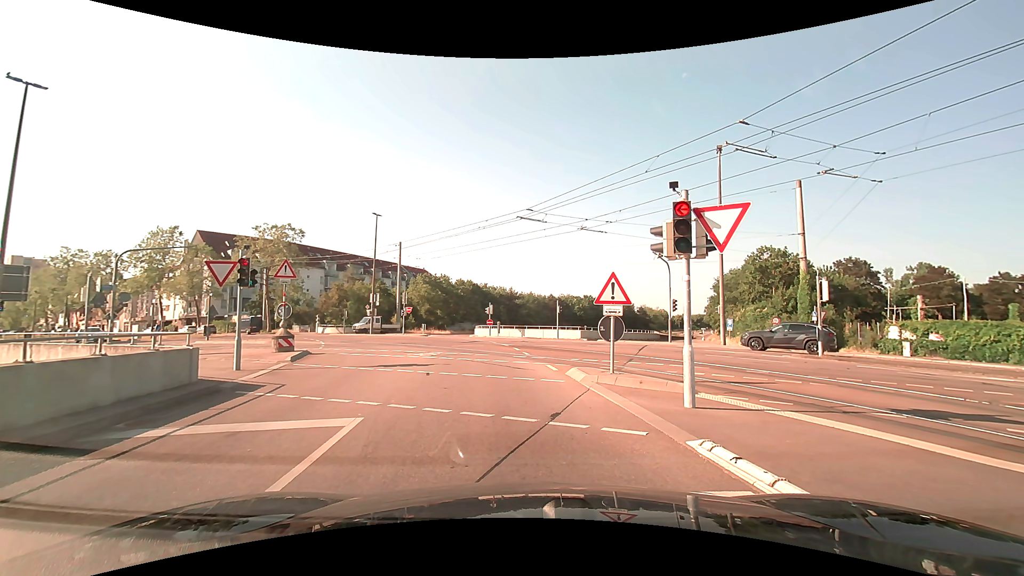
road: tertiary_link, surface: asphalt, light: Day
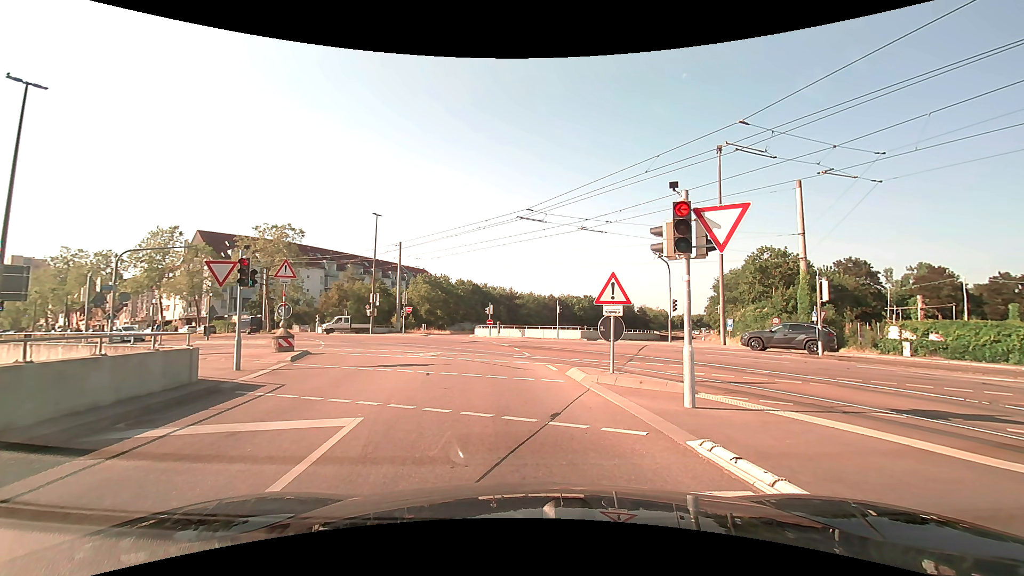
(0.0, 0.0) m; 0°
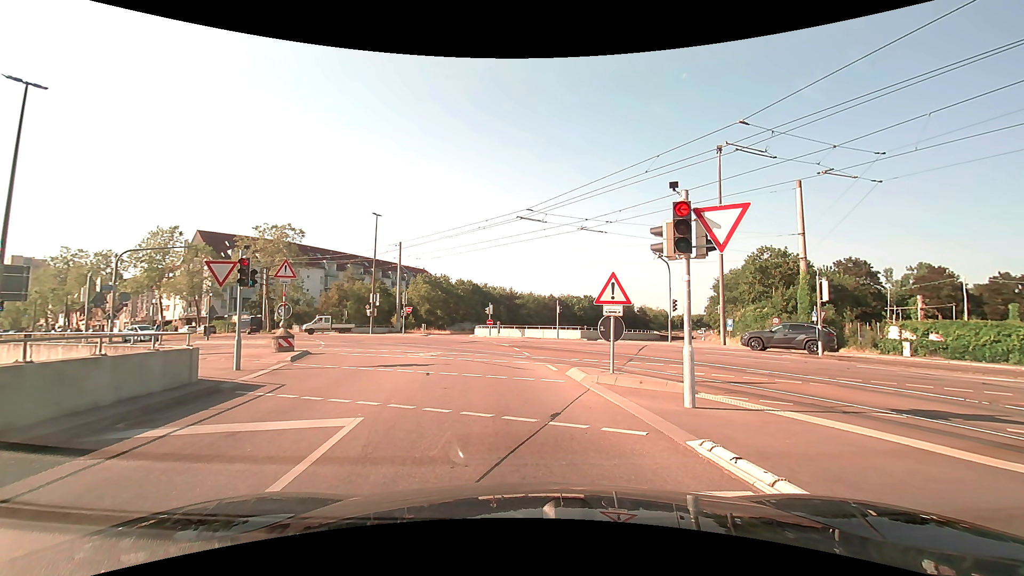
(0.0, 0.0) m; 0°
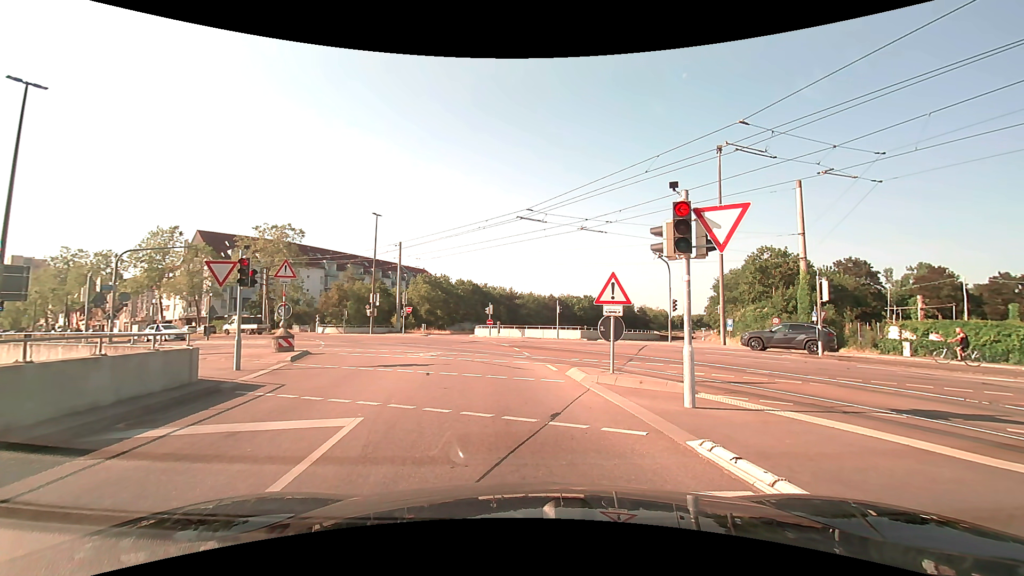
(0.0, 0.0) m; 0°
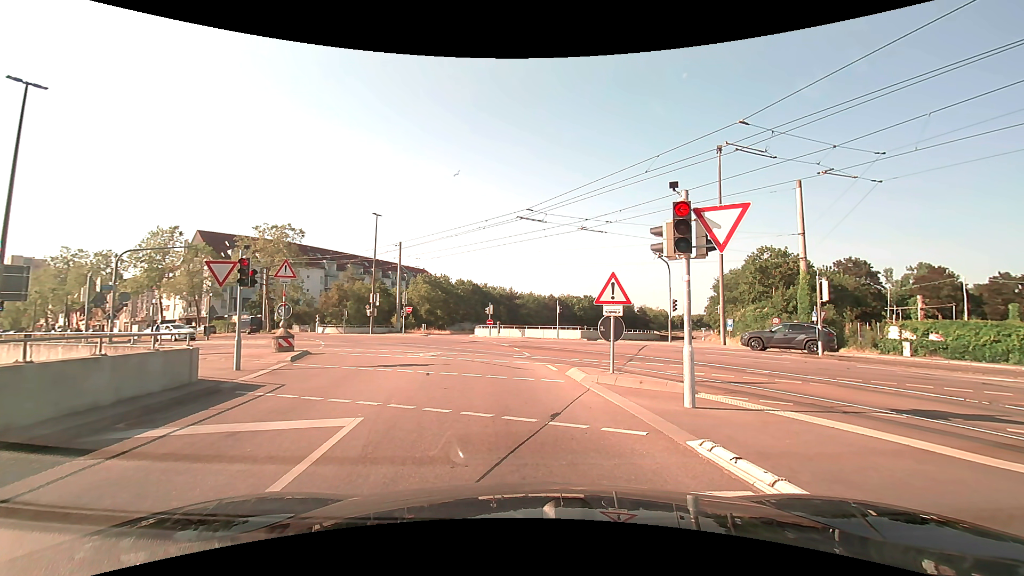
(0.0, 0.0) m; 0°
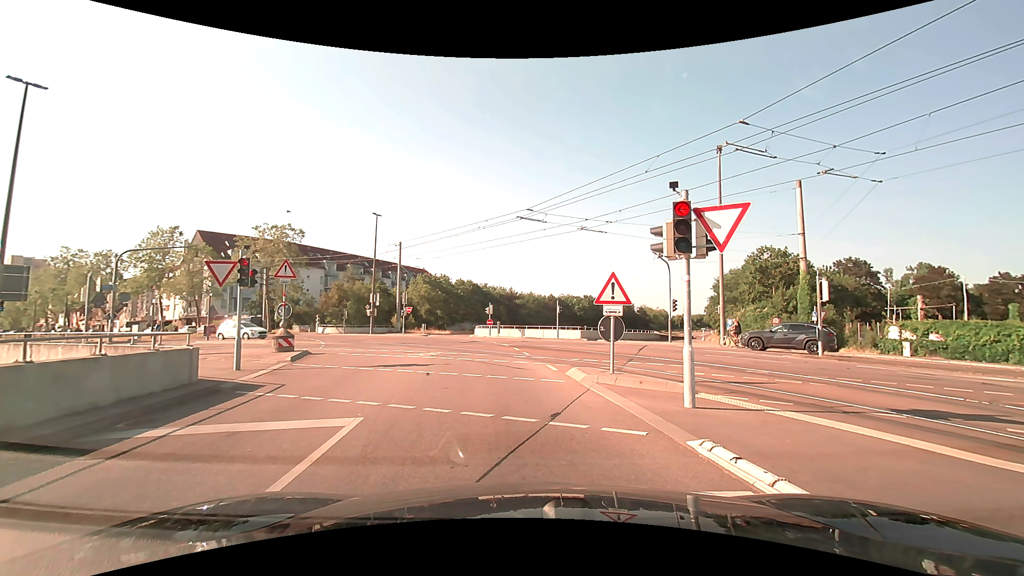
(0.0, 0.0) m; 0°
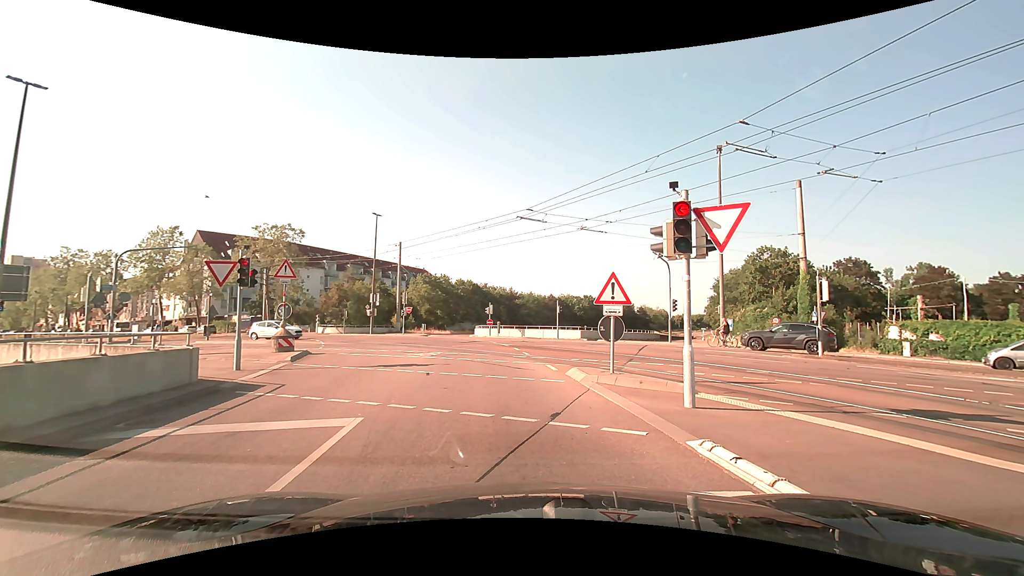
(0.0, 0.0) m; 0°
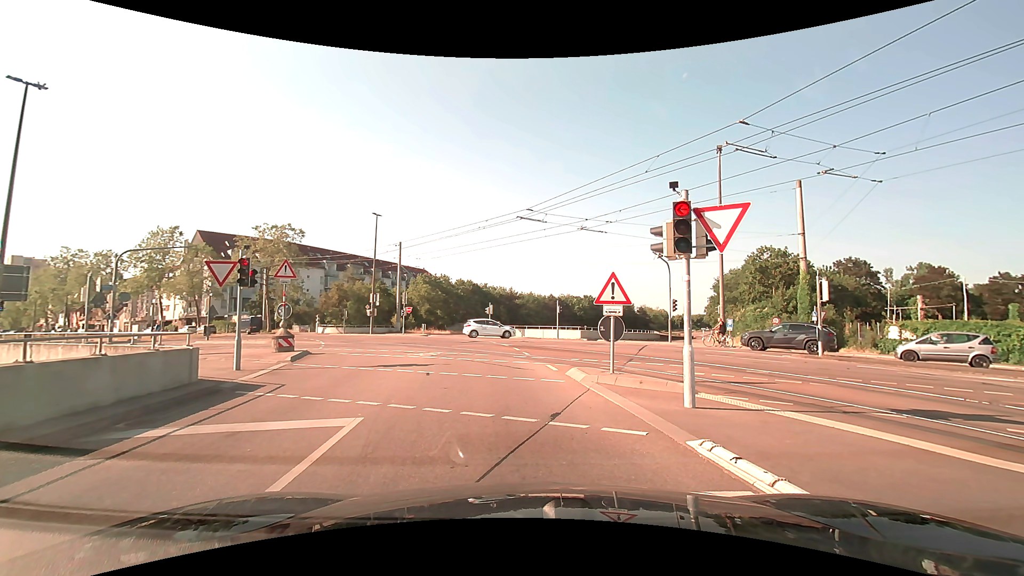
(0.0, 0.0) m; 0°
(-1, +10) (-2, +20) (-5, +30) (-9, +39) (-15, +47) (-22, +53) (-31, +59) (-39, +65) (-47, +70) (-56, +76) m
